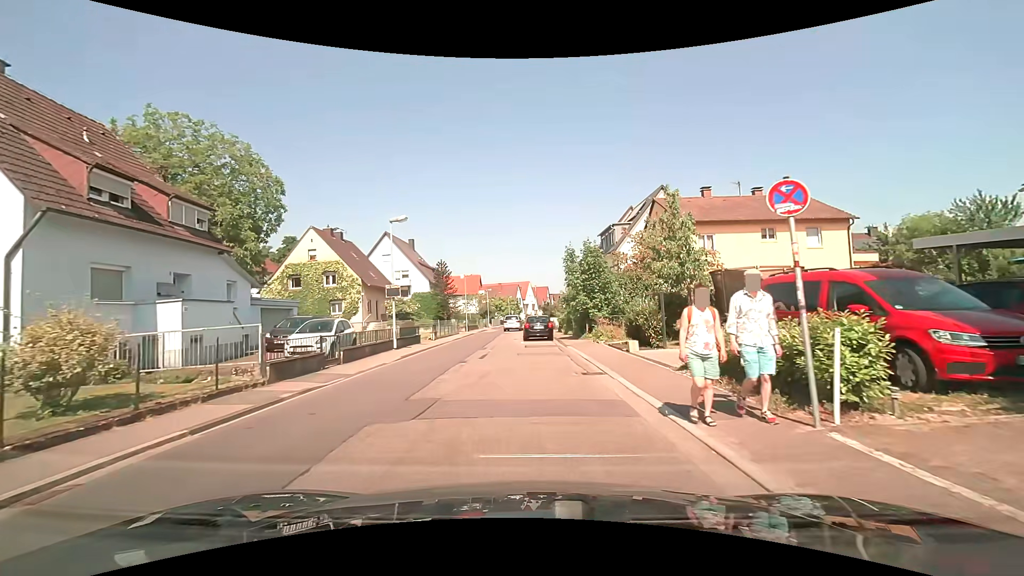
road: tertiary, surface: asphalt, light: Day
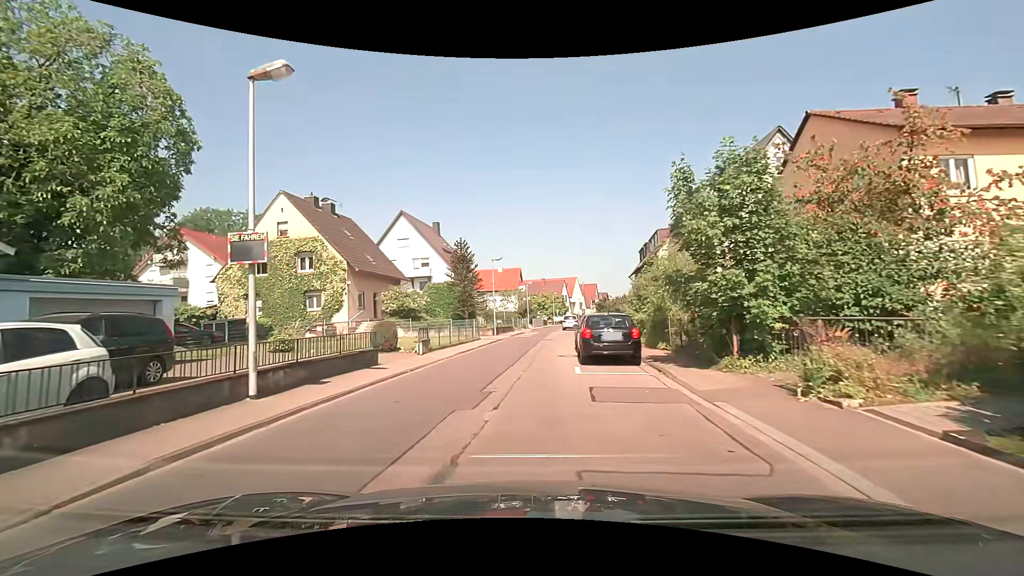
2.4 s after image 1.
(-0.2, +14.3) m; -4°
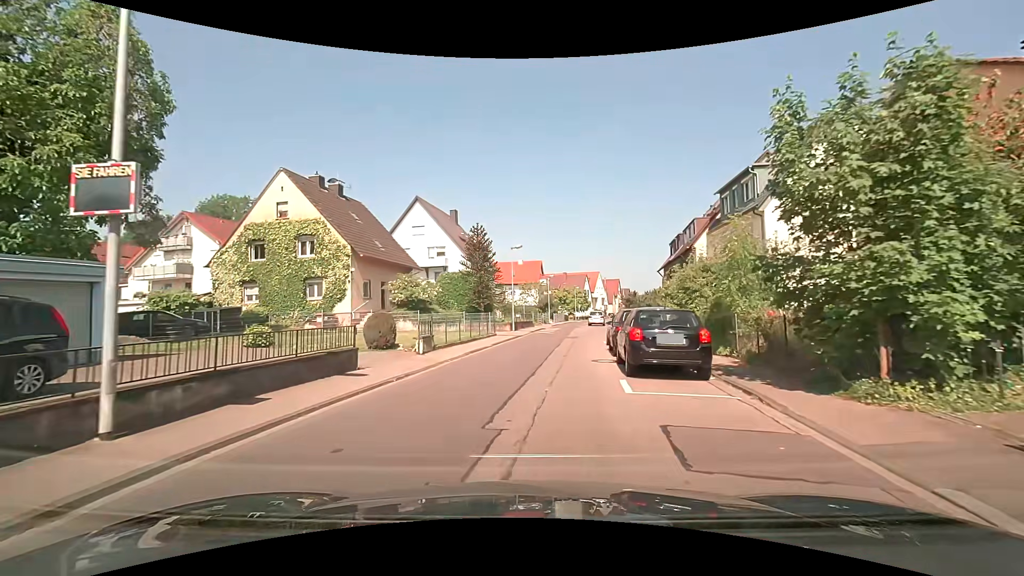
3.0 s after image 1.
(-0.2, +3.6) m; -3°
(0, +10) (+1, +20) (+3, +30) (+5, +40) (+7, +49) (+8, +59) (+10, +69) (+12, +79) (+14, +89) (+17, +98) m
